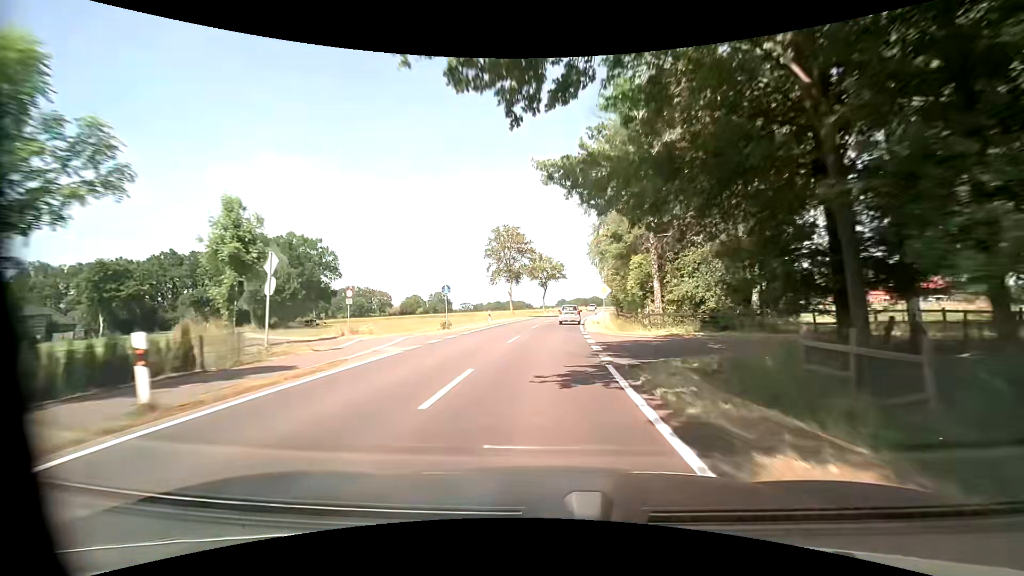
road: tertiary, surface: asphalt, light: Day
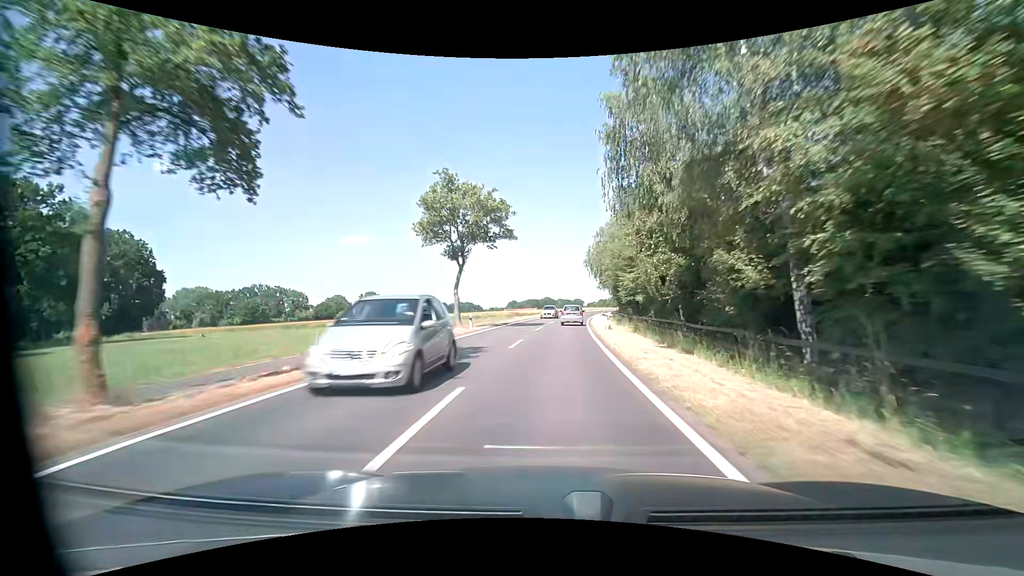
(+1.9, +49.7) m; +5°
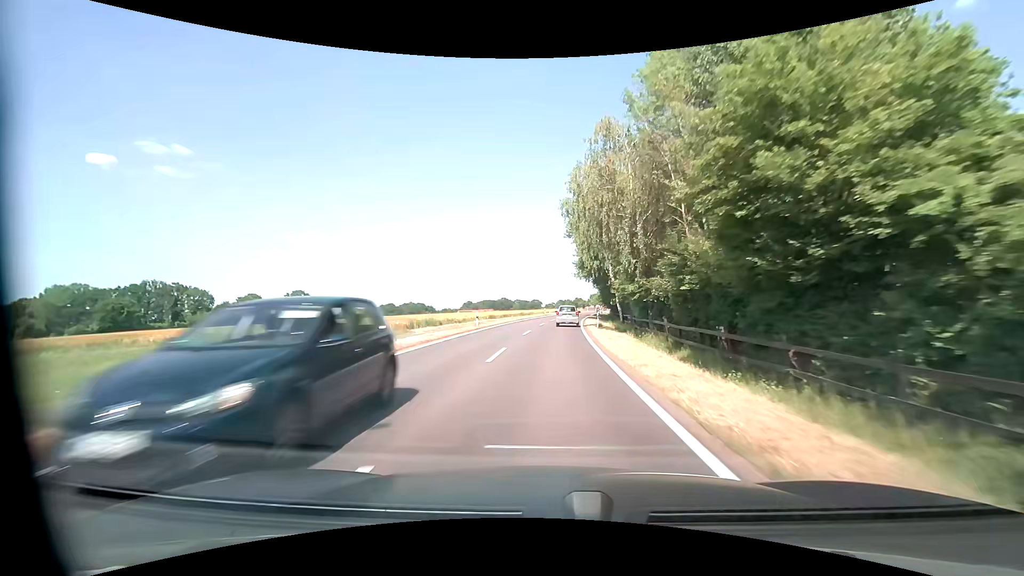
(+1.5, +39.5) m; +4°
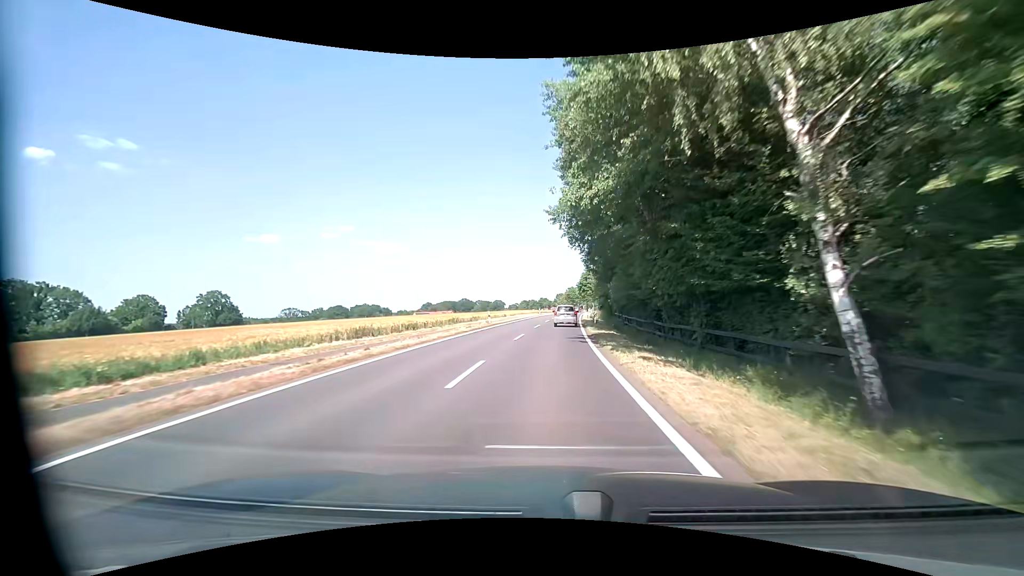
(+1.5, +39.3) m; +4°
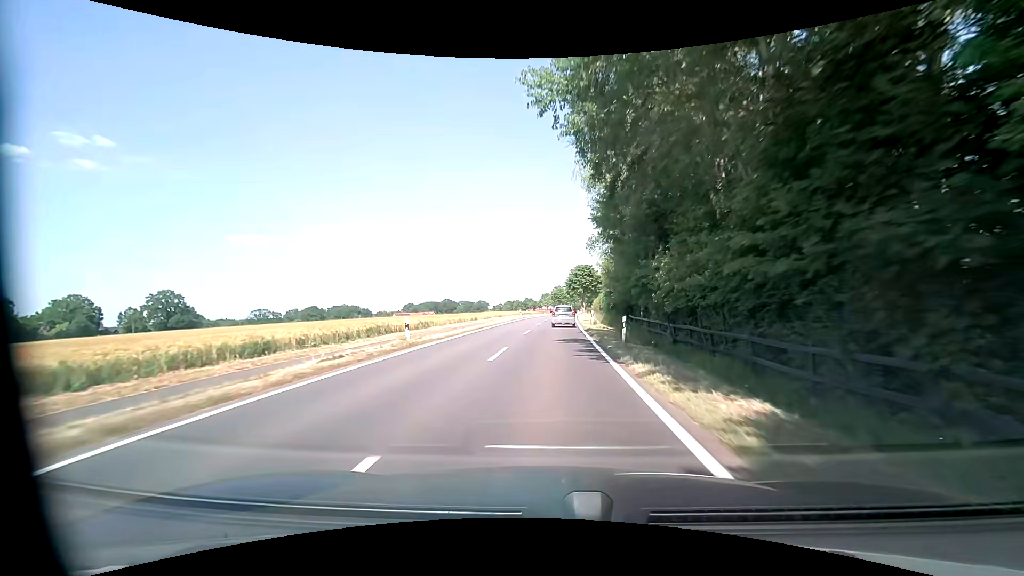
(+0.3, +19.6) m; +2°
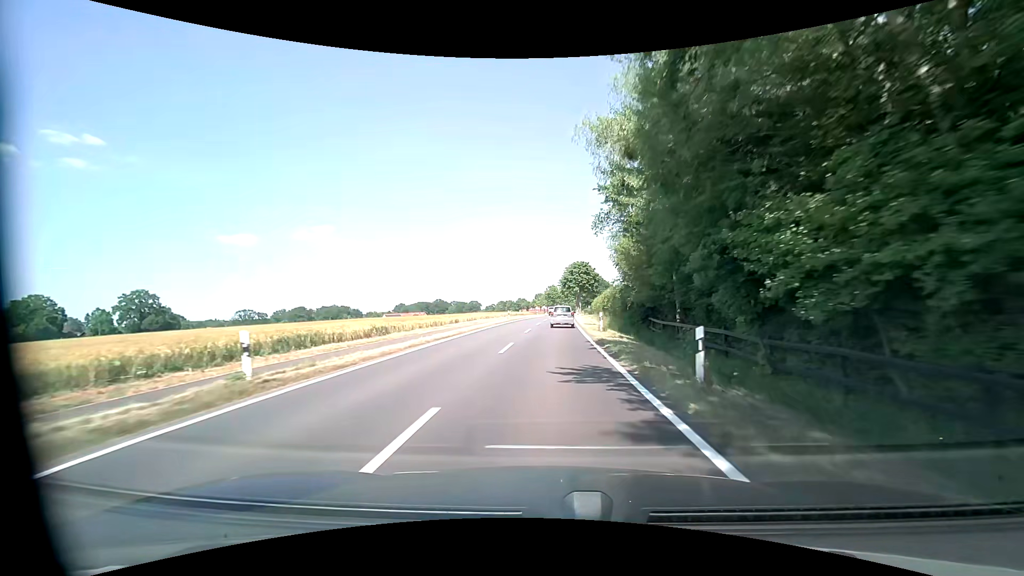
(+0.1, +9.8) m; +1°
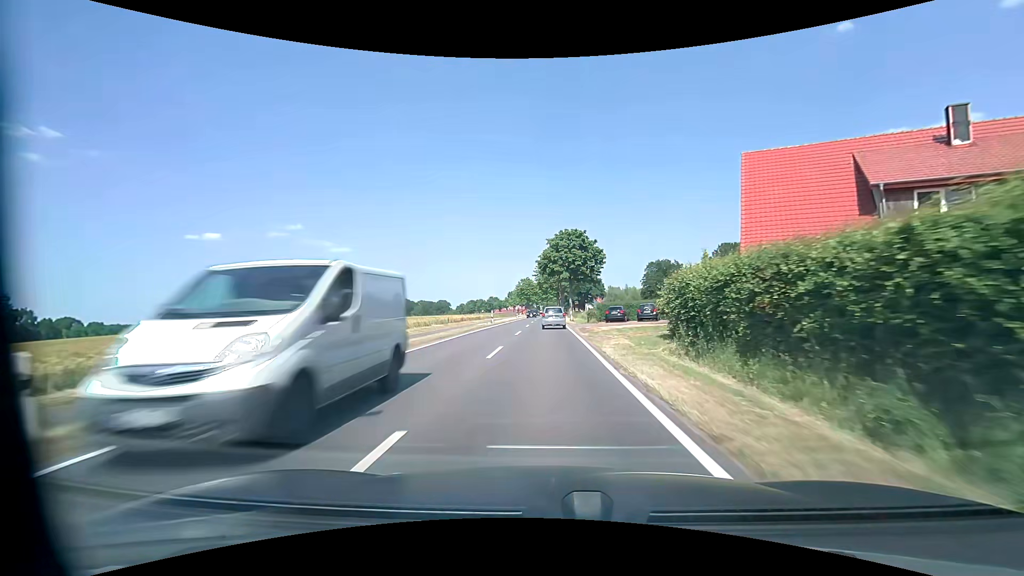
(+1.7, +48.6) m; +3°
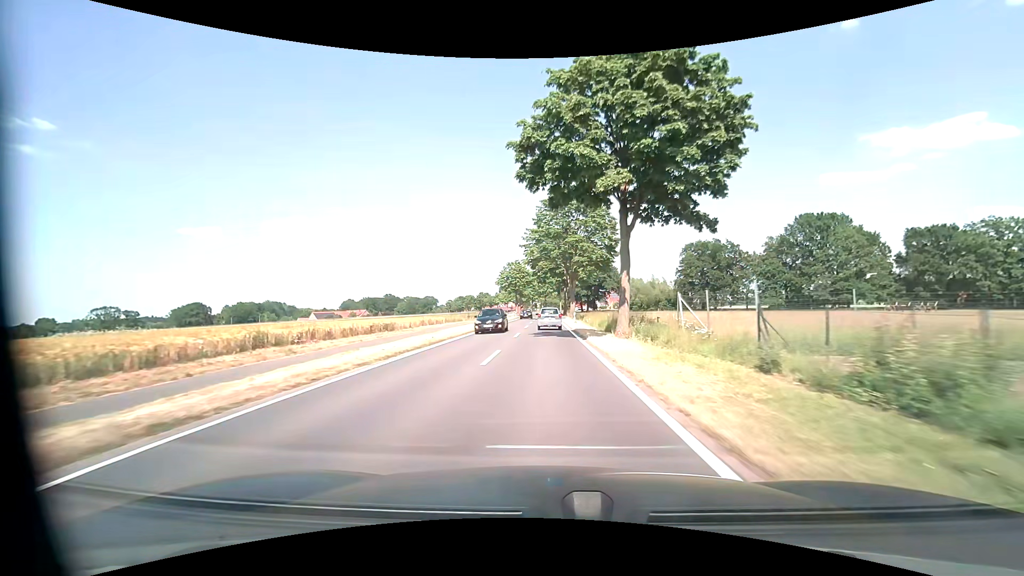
(0.0, +49.1) m; 0°
(0, +10) (0, +20) (0, +30) (0, +40) (0, +50) (0, +60) (0, +70) (0, +80) (0, +90) (0, +100) m
